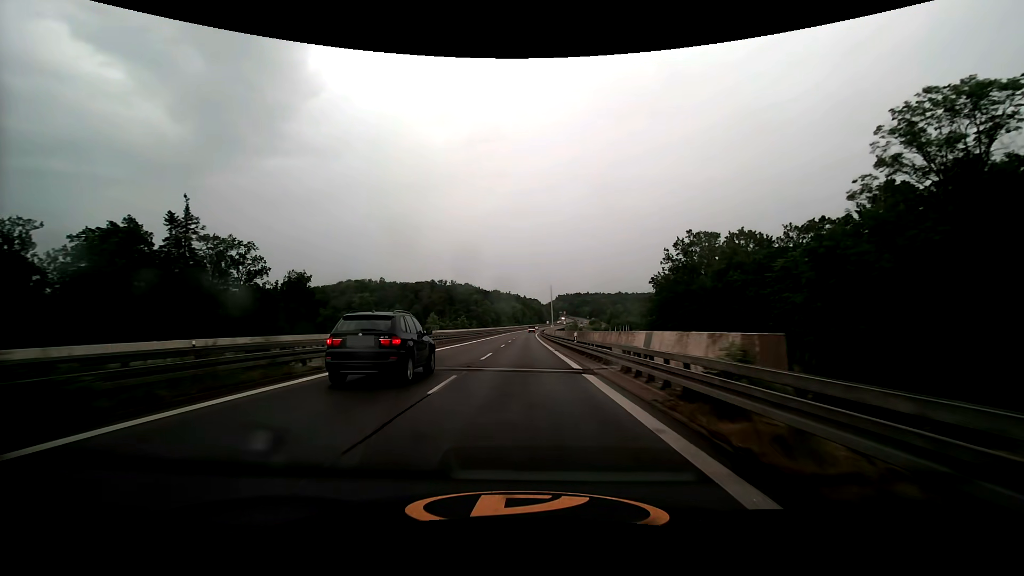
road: trunk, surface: asphalt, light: Day
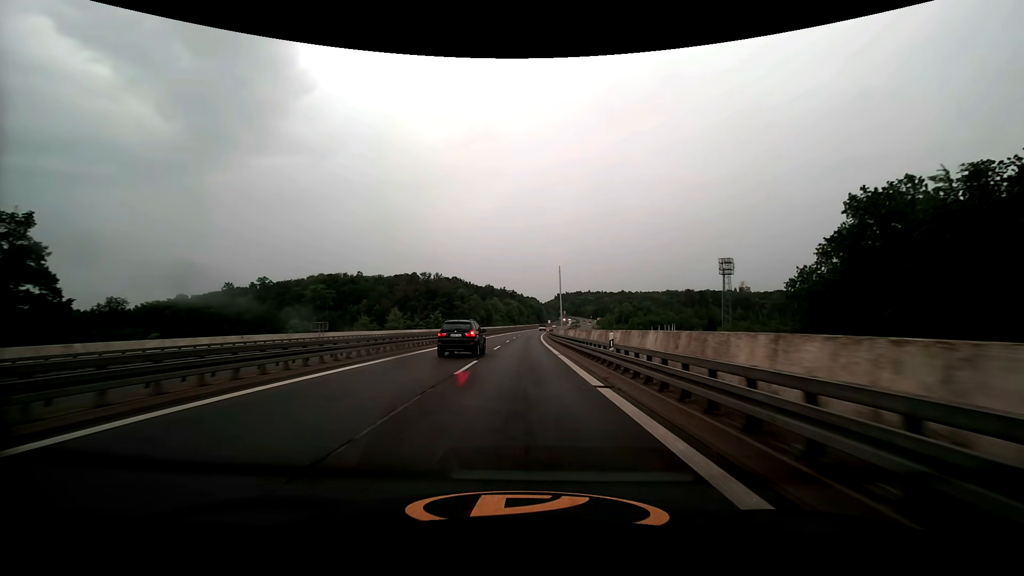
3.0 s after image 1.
(+0.1, +61.6) m; 0°
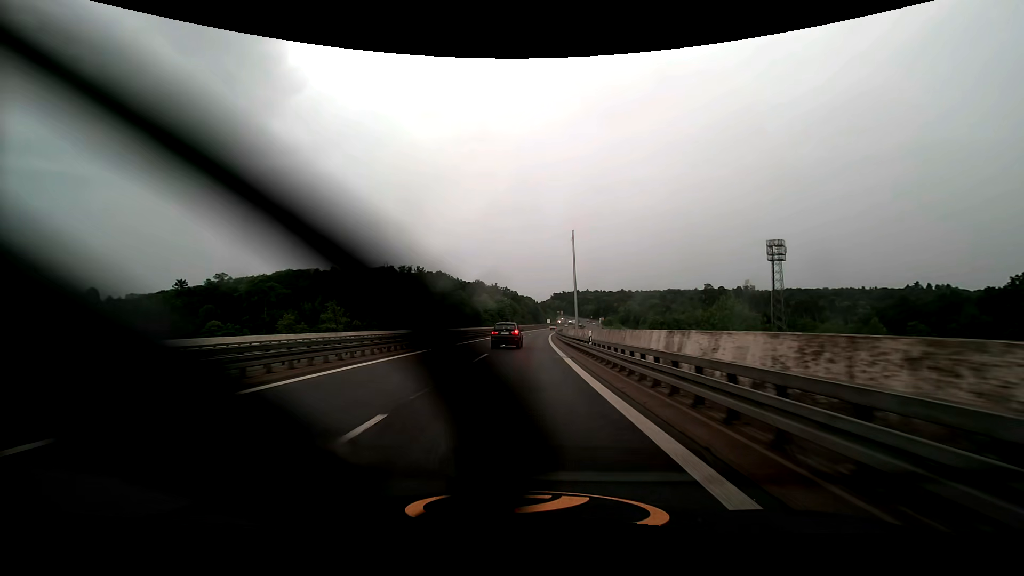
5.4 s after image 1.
(+0.1, +49.2) m; +1°
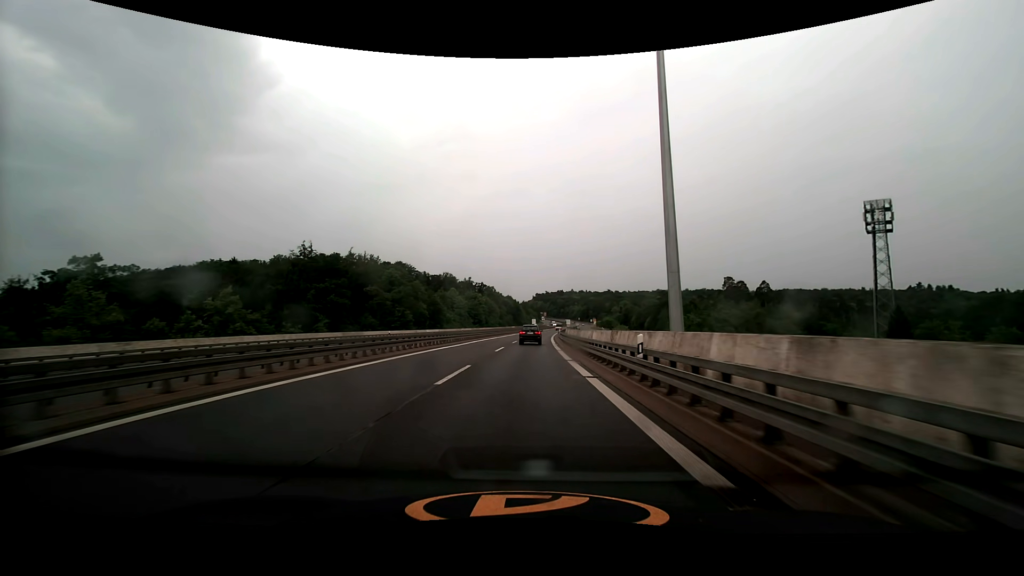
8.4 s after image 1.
(+1.0, +61.5) m; +2°
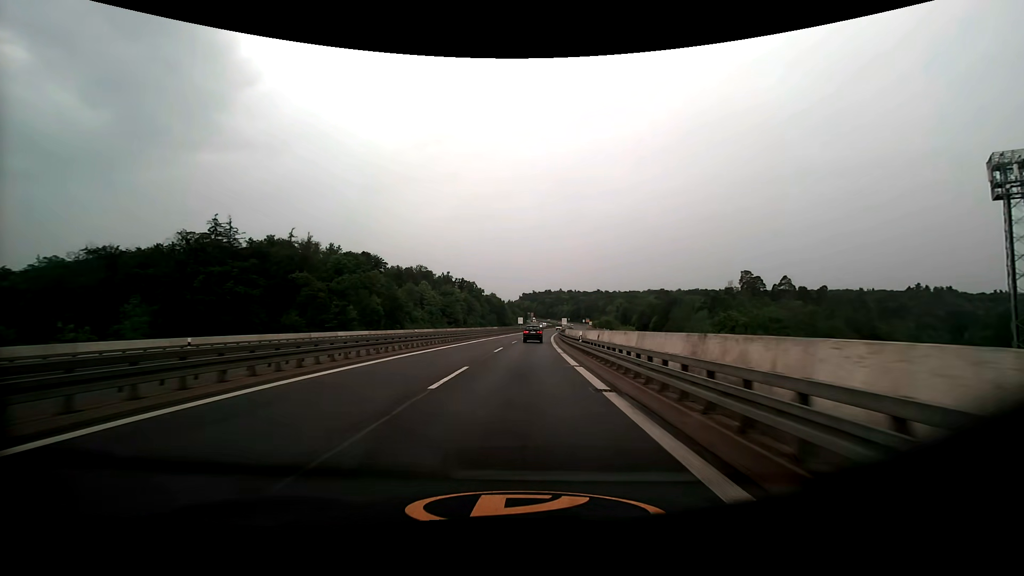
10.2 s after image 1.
(+0.5, +36.9) m; +2°
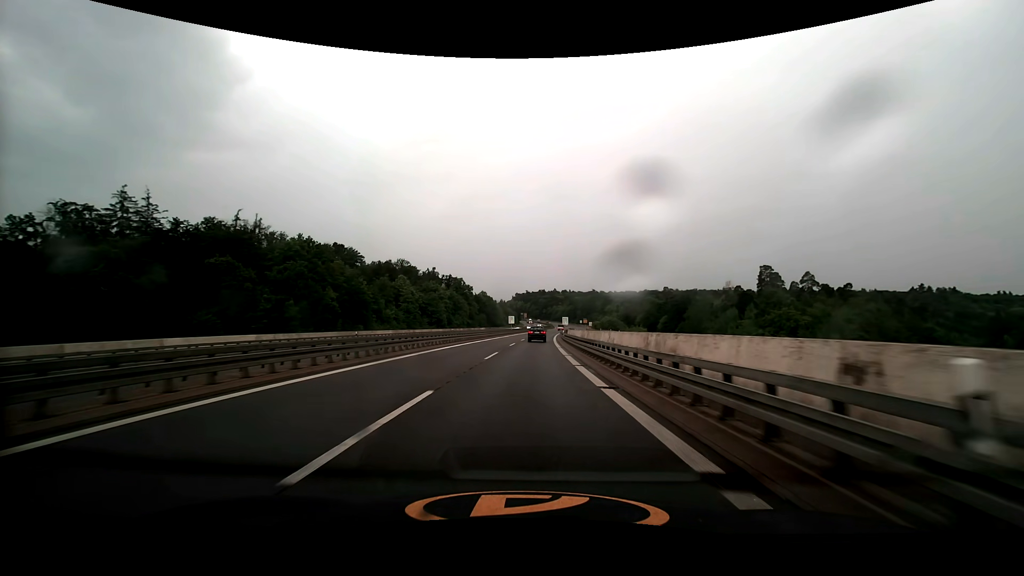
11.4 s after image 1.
(+0.2, +24.6) m; +1°
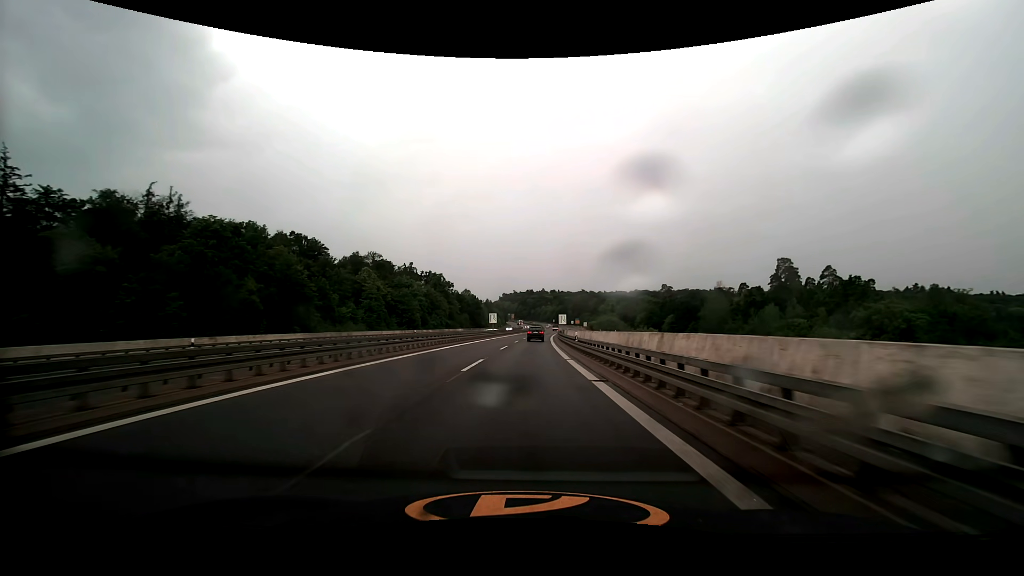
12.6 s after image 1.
(+0.3, +24.6) m; +1°
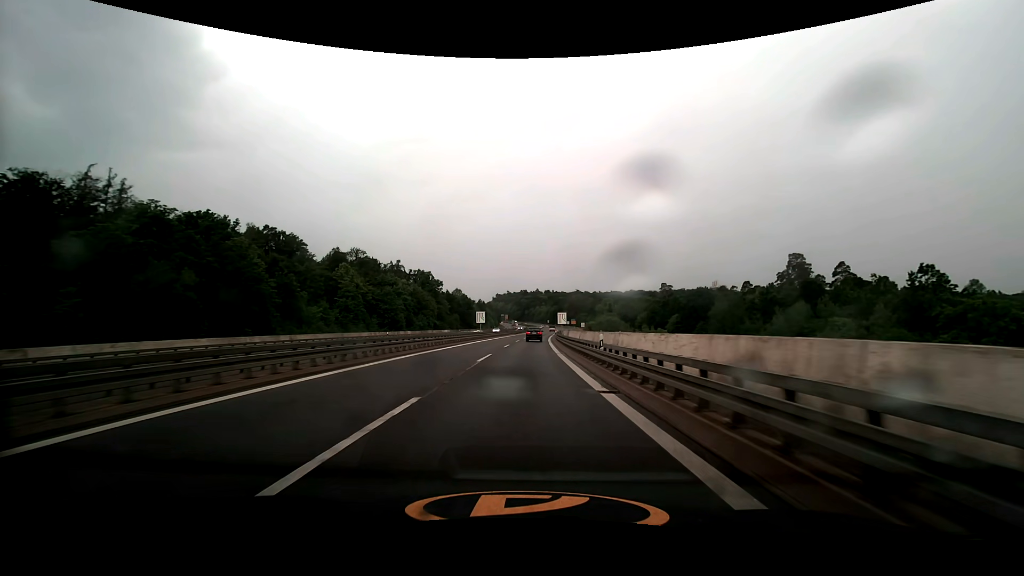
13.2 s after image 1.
(+0.1, +12.3) m; +1°
(0, +10) (0, +20) (0, +30) (0, +40) (+1, +50) (+1, +60) (+2, +70) (+2, +80) (+3, +90) (+3, +100) m
